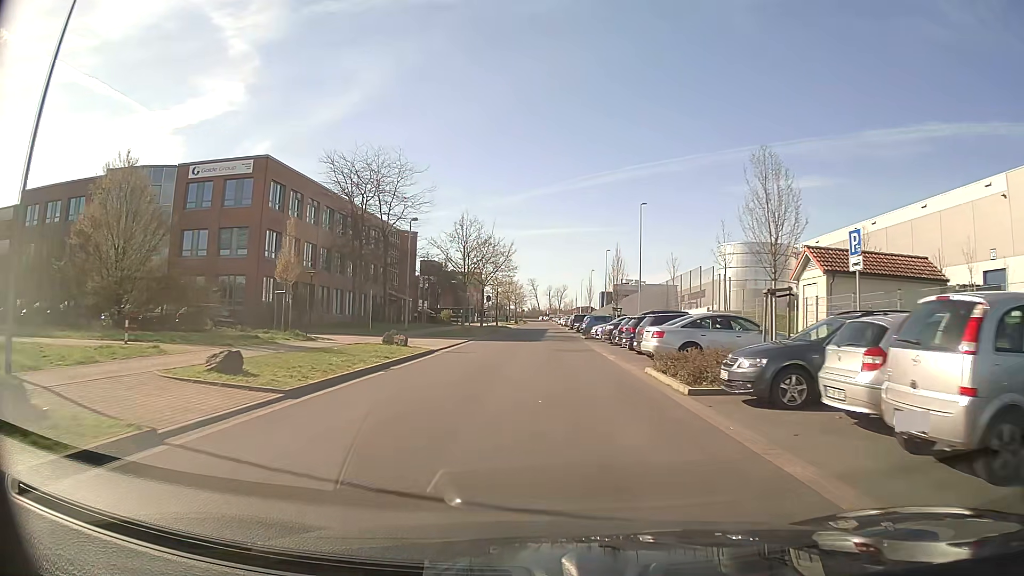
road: unclassified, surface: asphalt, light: Day
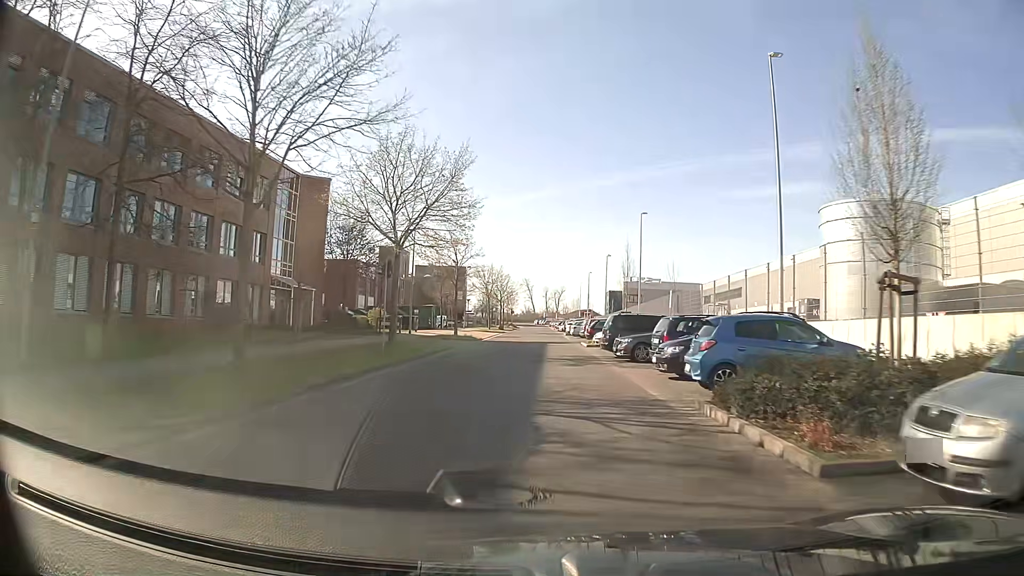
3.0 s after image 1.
(+0.3, +36.2) m; +1°
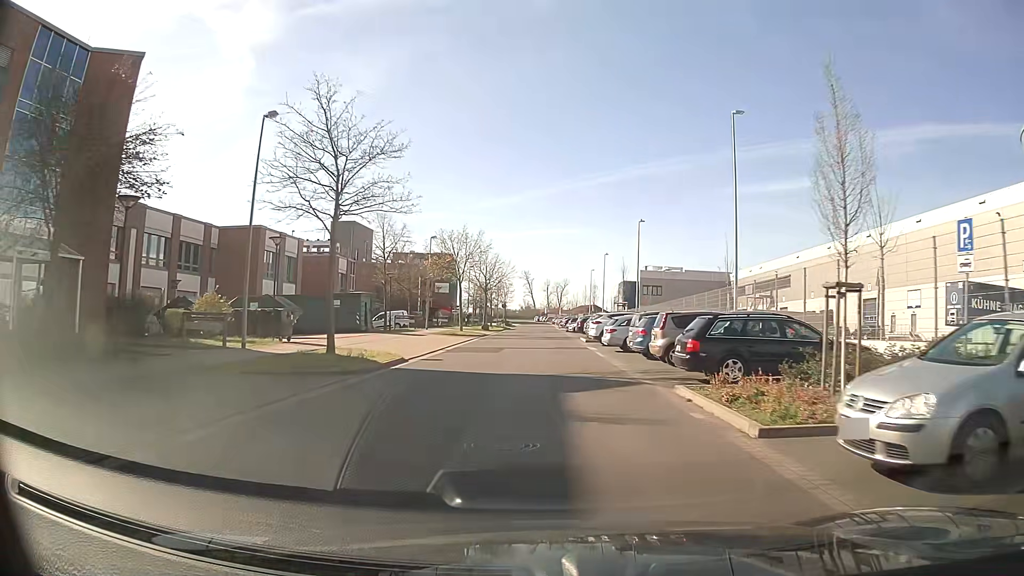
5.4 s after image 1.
(-0.1, +28.3) m; 0°
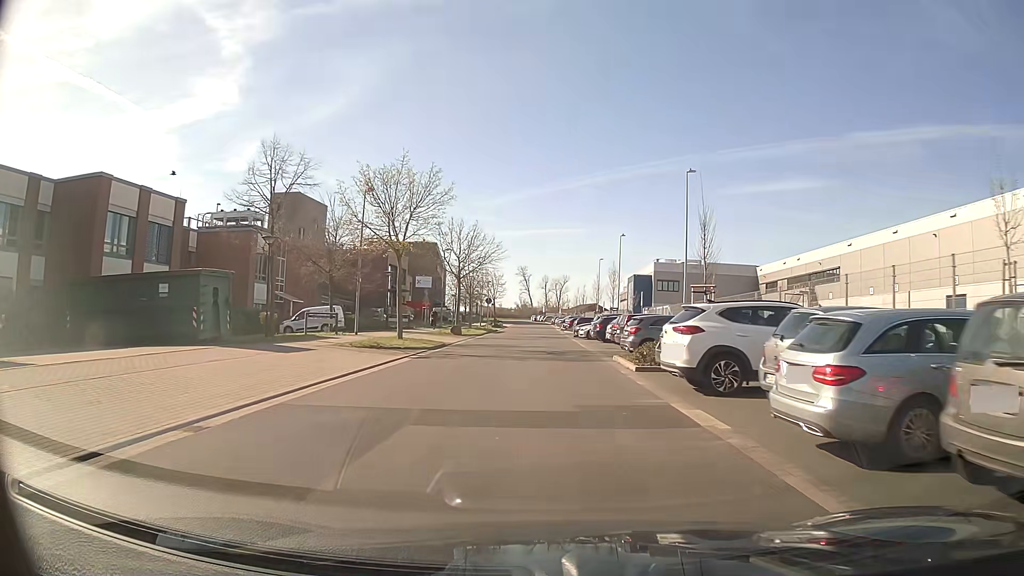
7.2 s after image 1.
(-0.1, +20.9) m; 0°
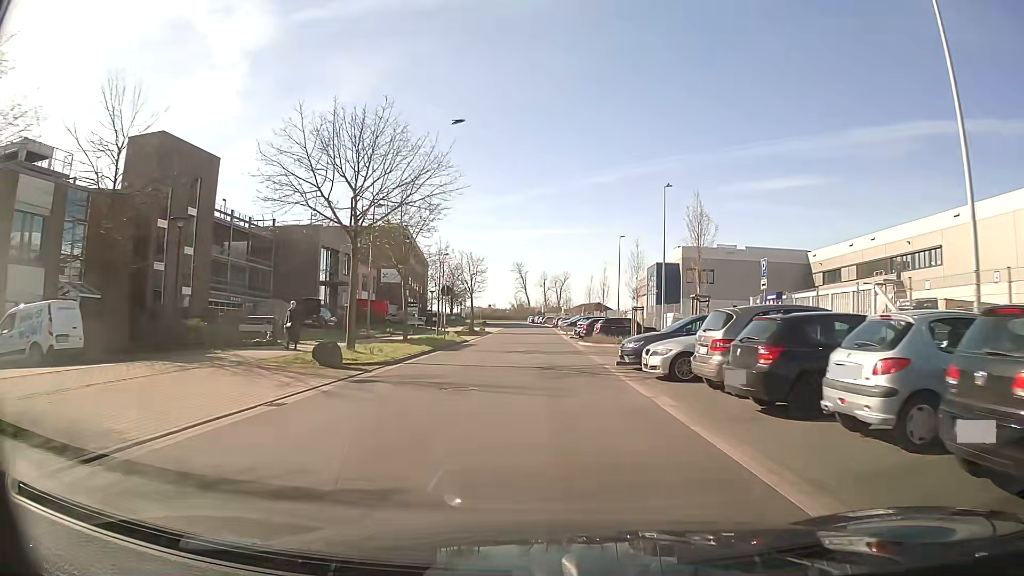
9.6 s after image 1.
(+0.1, +27.4) m; 0°
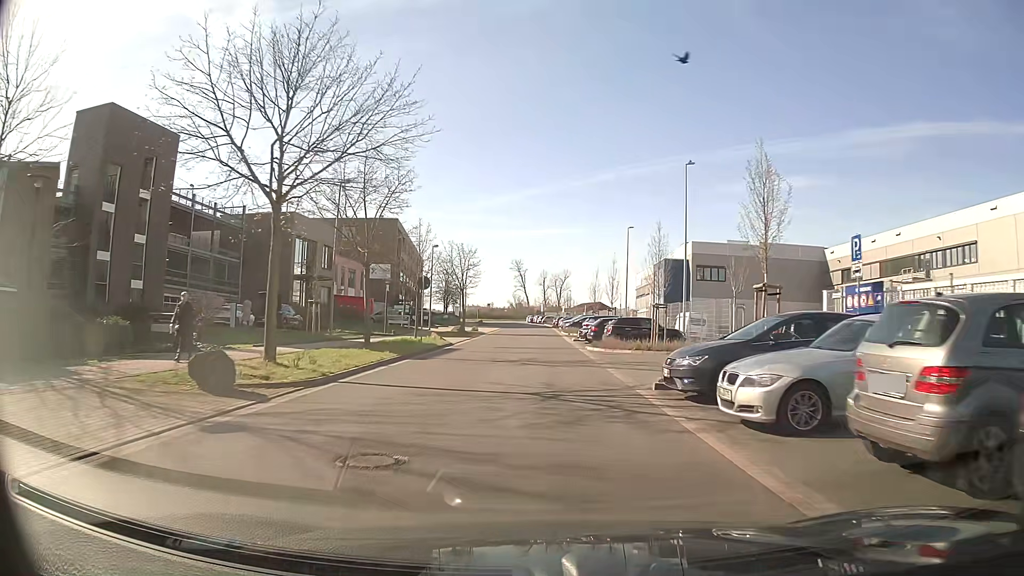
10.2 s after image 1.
(0.0, +6.8) m; 0°
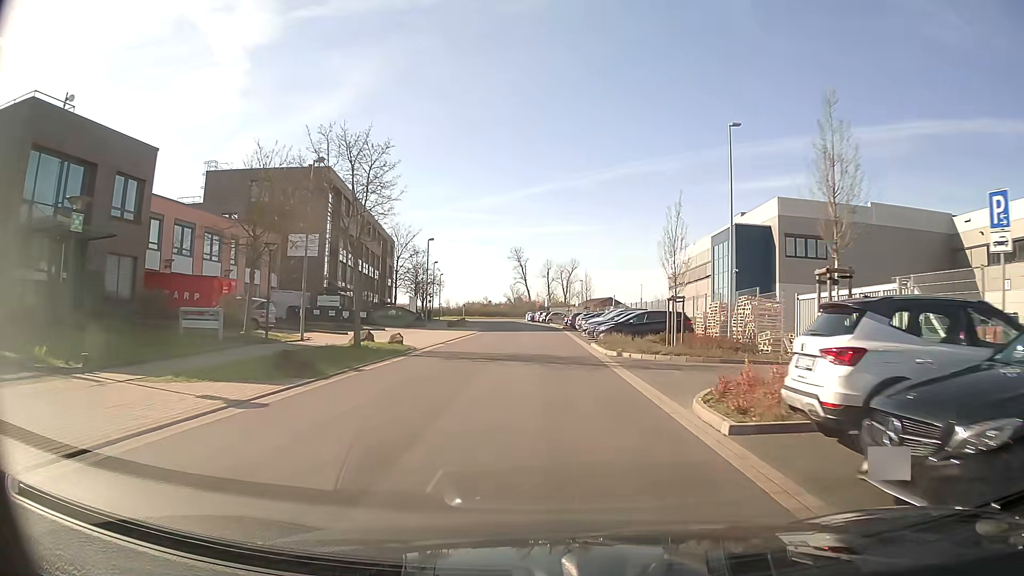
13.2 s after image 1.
(0.0, +33.9) m; 0°
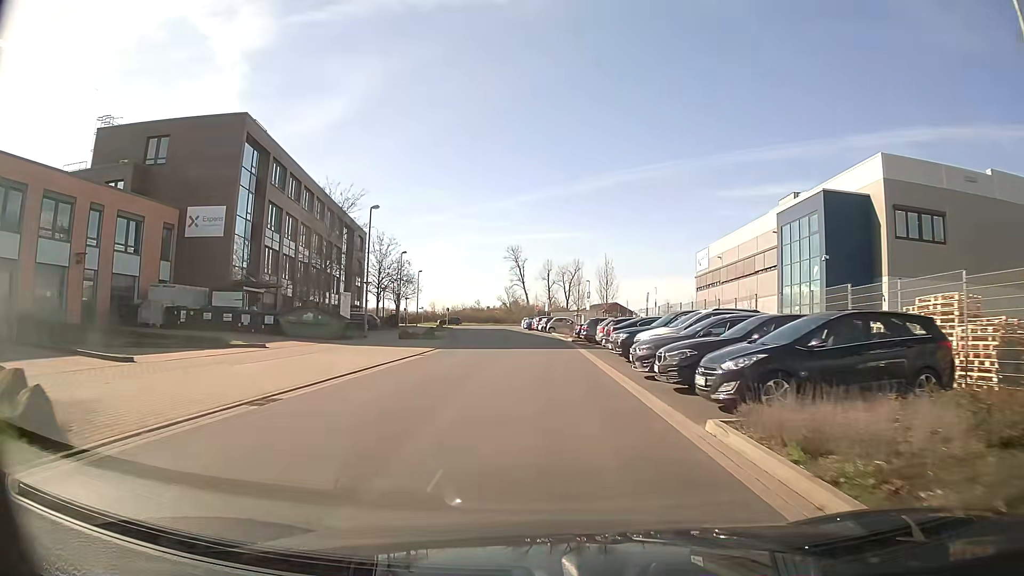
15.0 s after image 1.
(0.0, +20.3) m; 0°
(0, +10) (0, +20) (0, +30) (-1, +40) (-2, +50) (-2, +60) (-3, +70) (-5, +80) (-6, +90) (-7, +100) m
